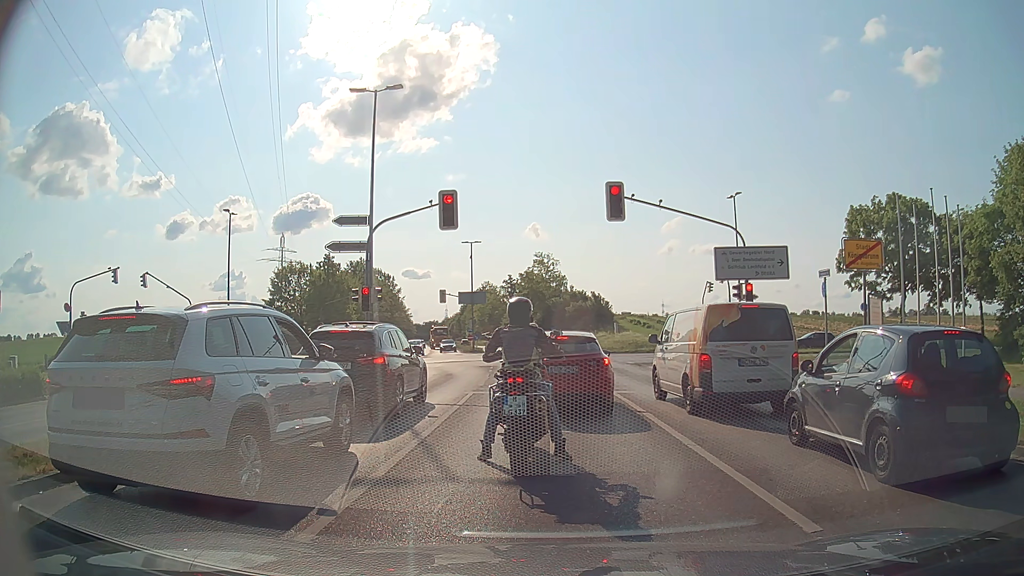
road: tertiary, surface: asphalt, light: Day
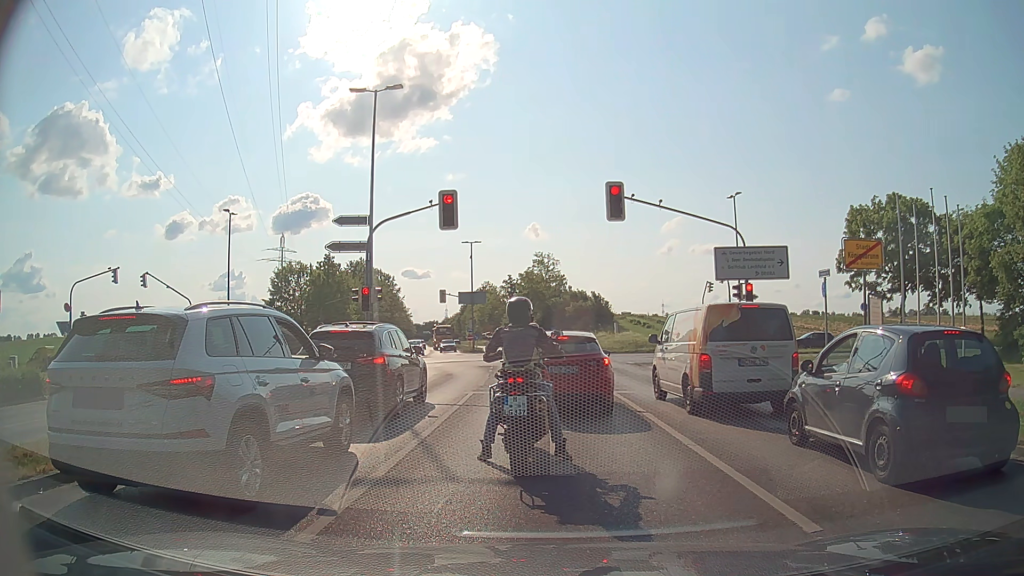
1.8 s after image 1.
(0.0, 0.0) m; 0°
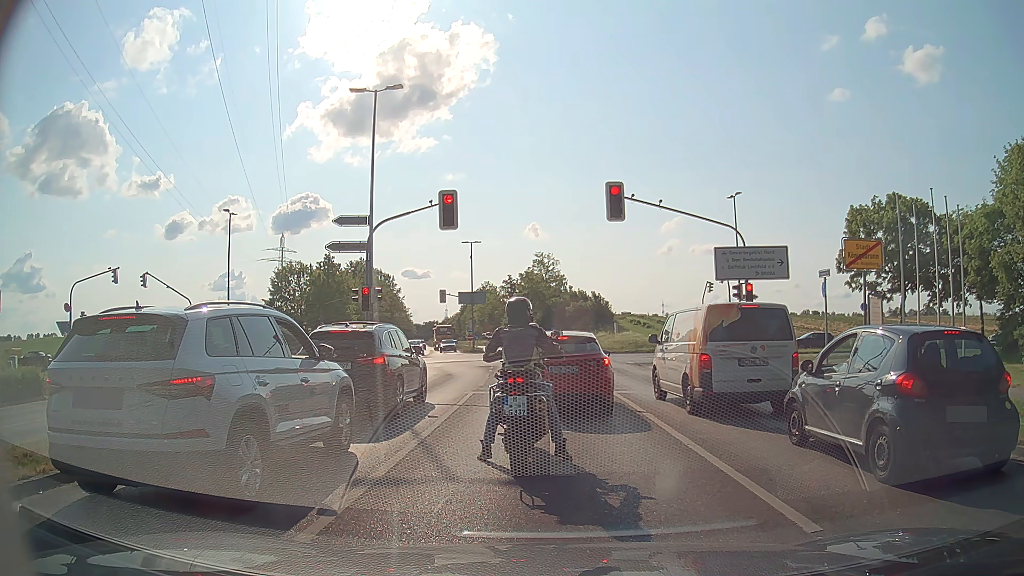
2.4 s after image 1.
(0.0, 0.0) m; 0°
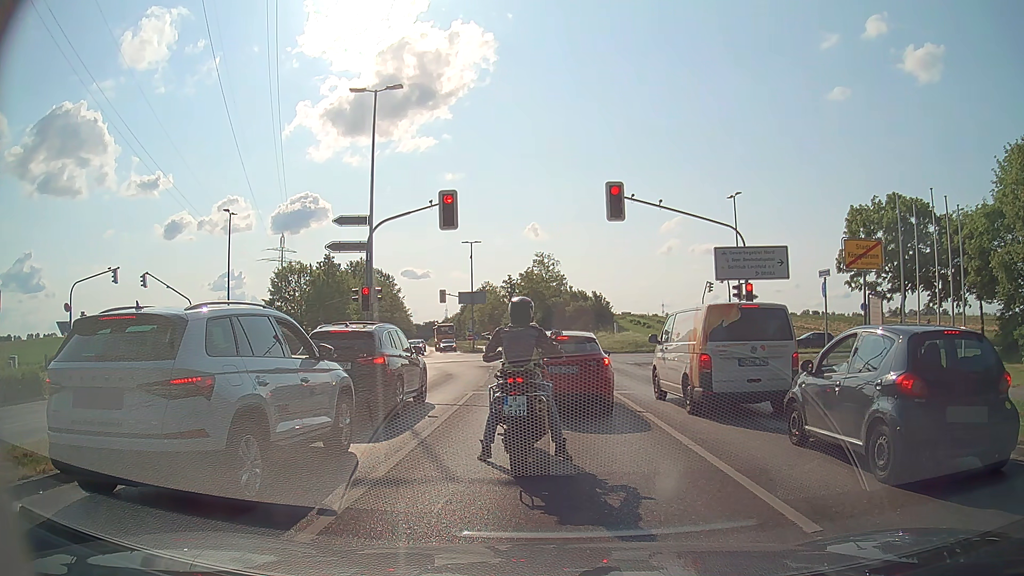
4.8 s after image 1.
(0.0, 0.0) m; 0°
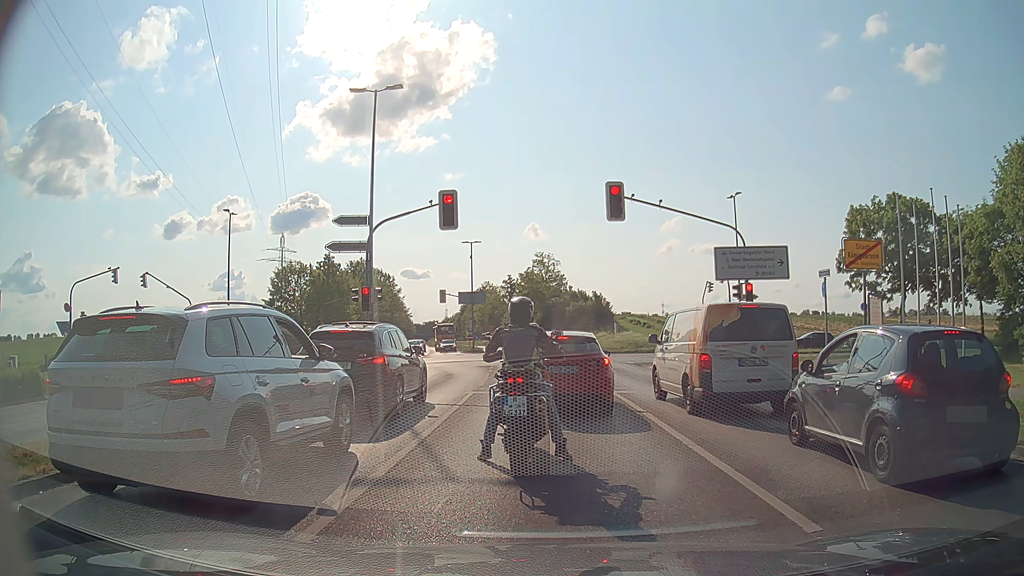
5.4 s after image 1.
(0.0, 0.0) m; 0°
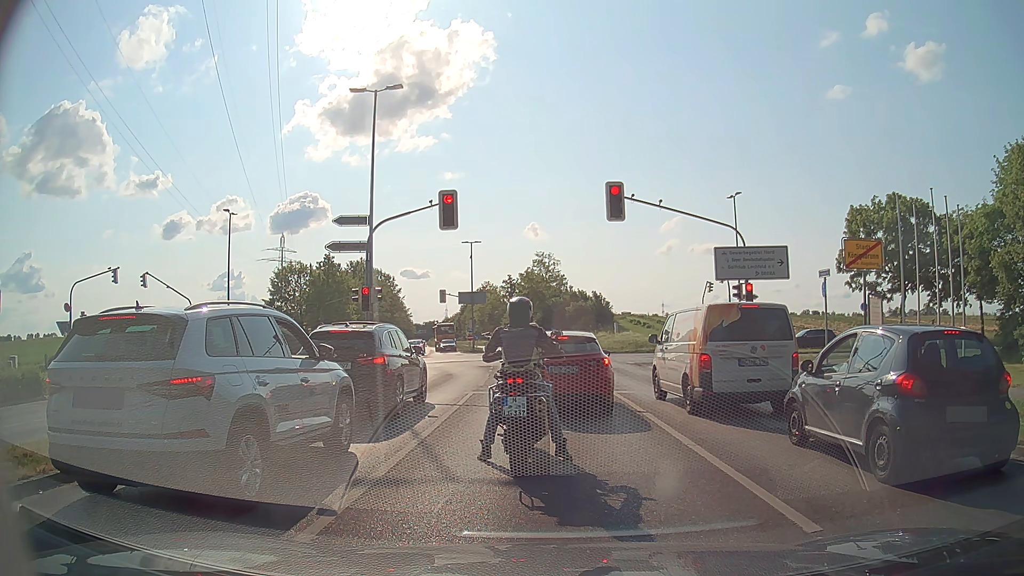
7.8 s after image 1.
(0.0, 0.0) m; 0°
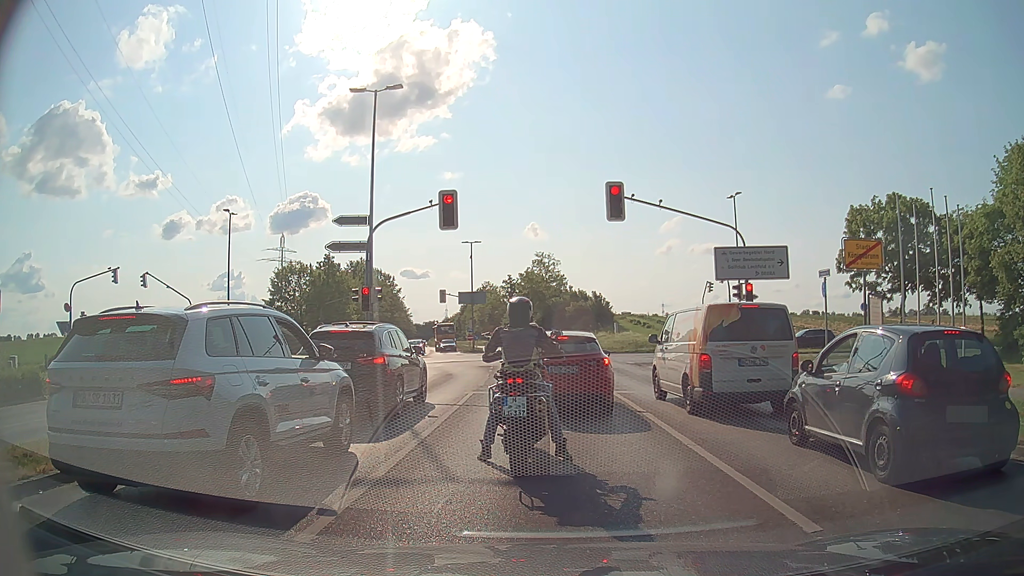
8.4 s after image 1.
(0.0, 0.0) m; 0°
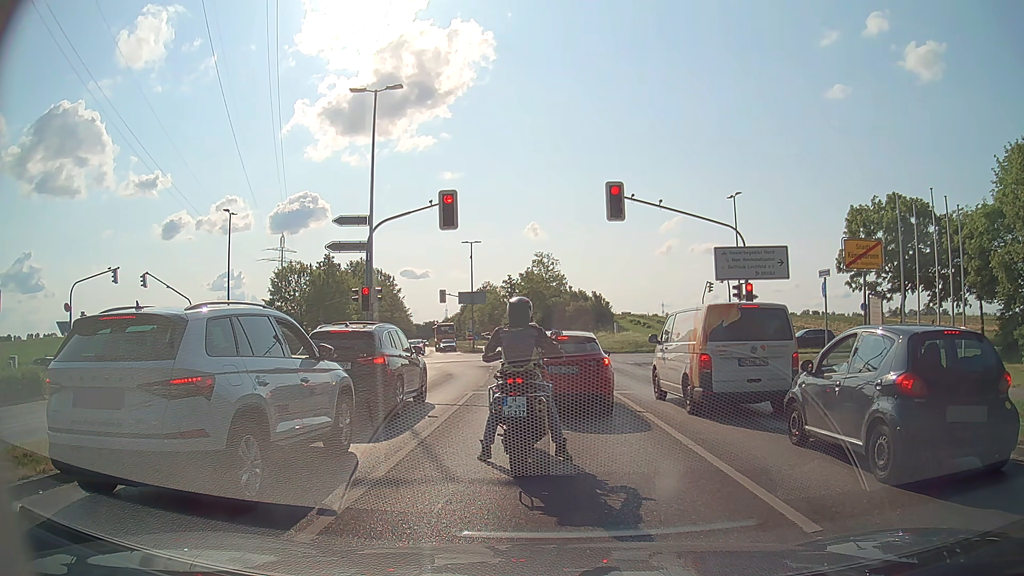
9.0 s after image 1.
(0.0, 0.0) m; 0°
